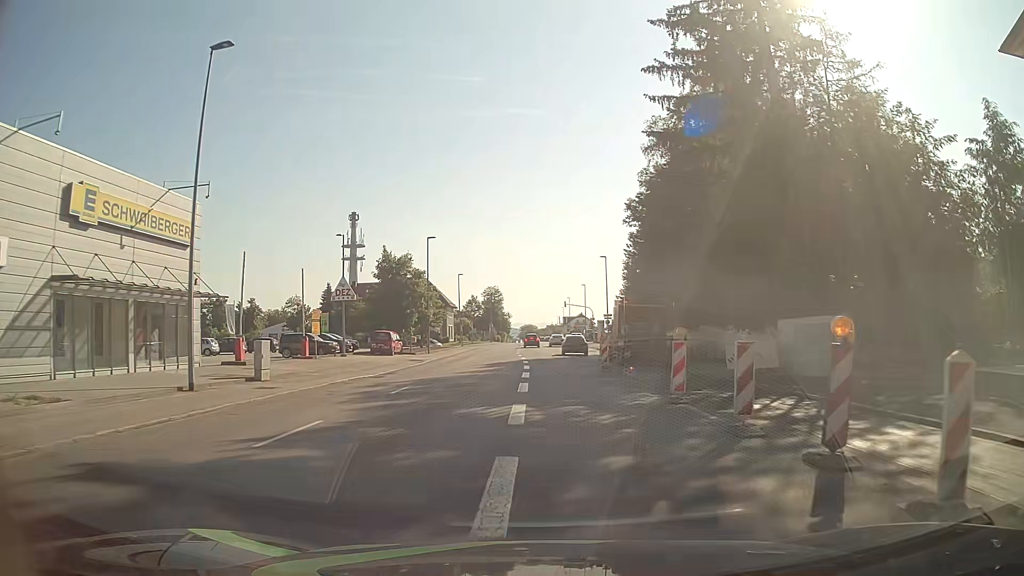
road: tertiary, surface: asphalt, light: Day
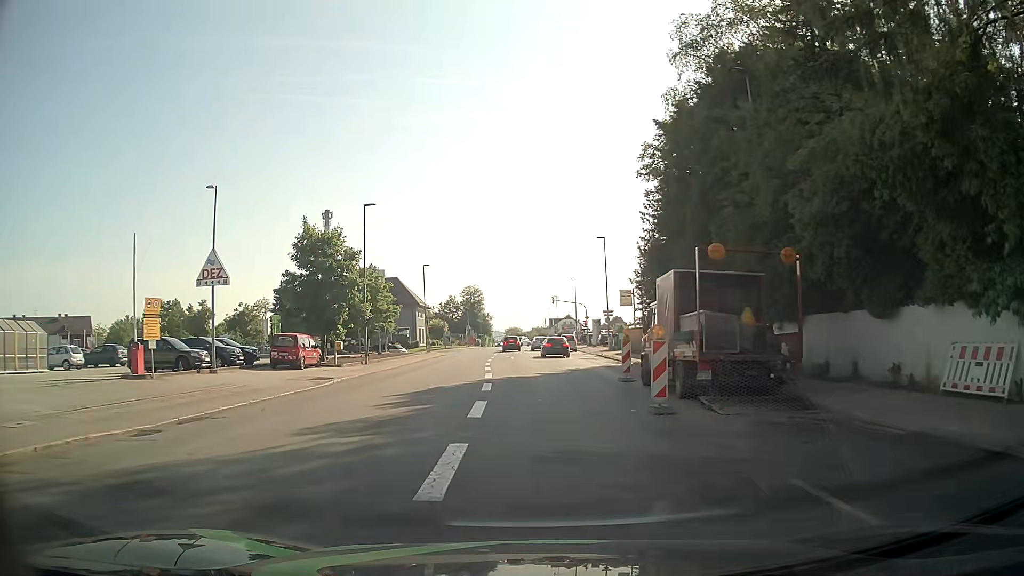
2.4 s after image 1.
(+0.3, +16.9) m; +1°
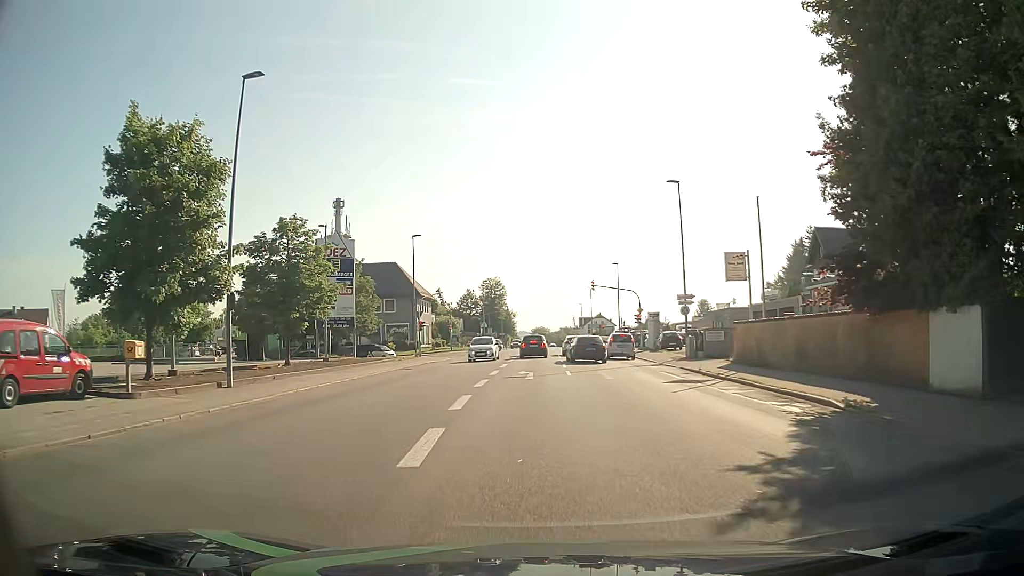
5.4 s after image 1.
(-0.3, +22.8) m; -2°
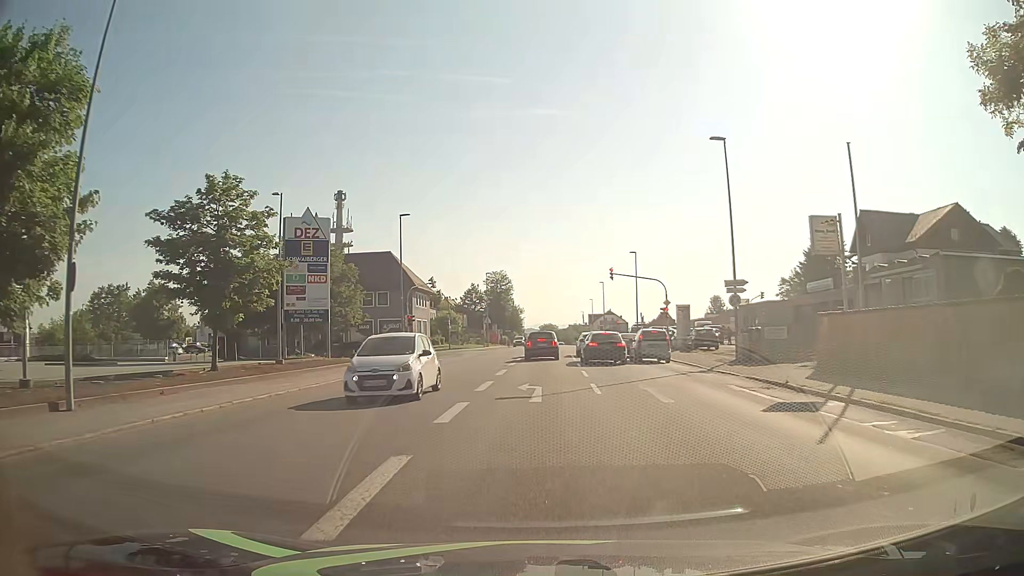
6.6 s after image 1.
(0.0, +8.4) m; -1°
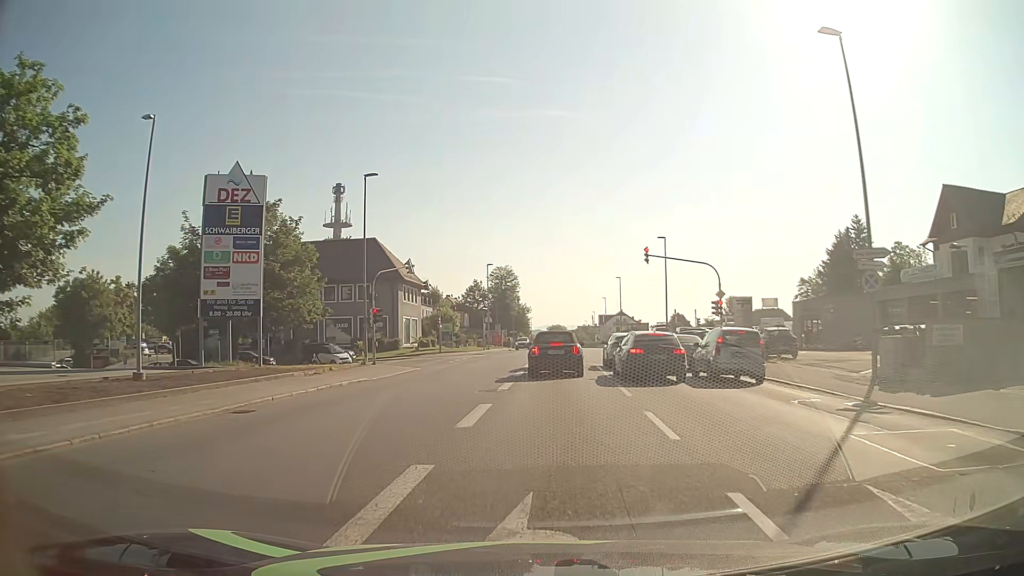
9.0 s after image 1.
(0.0, +12.3) m; -1°
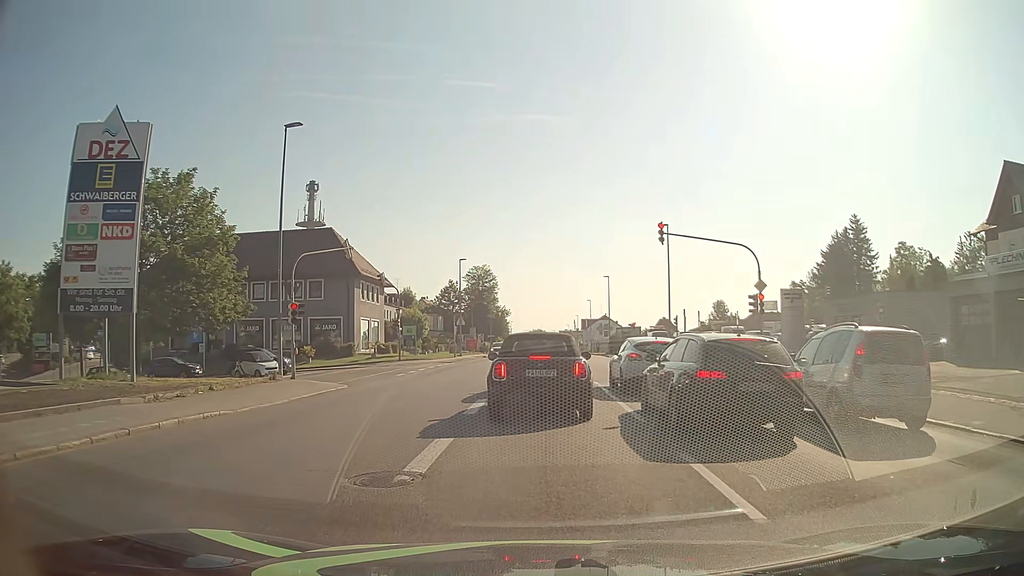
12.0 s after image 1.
(+0.2, +9.6) m; +2°
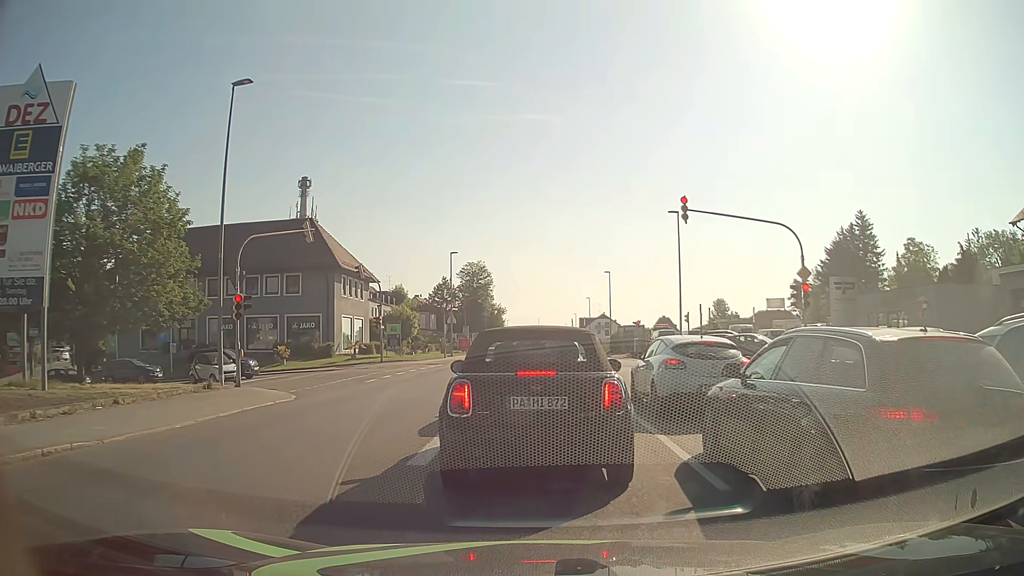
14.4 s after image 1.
(0.0, +4.9) m; -2°
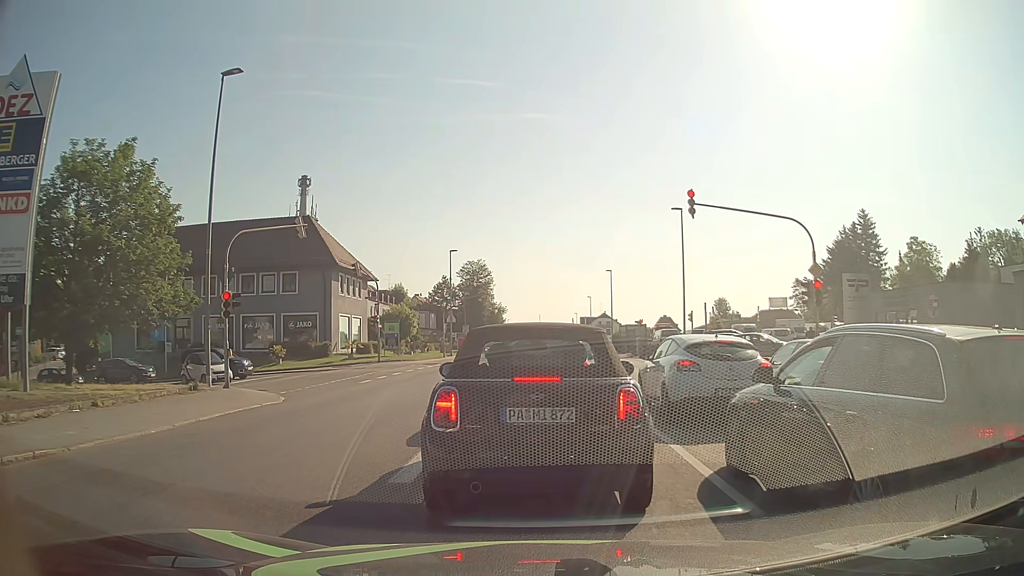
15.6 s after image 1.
(0.0, +0.9) m; 0°
